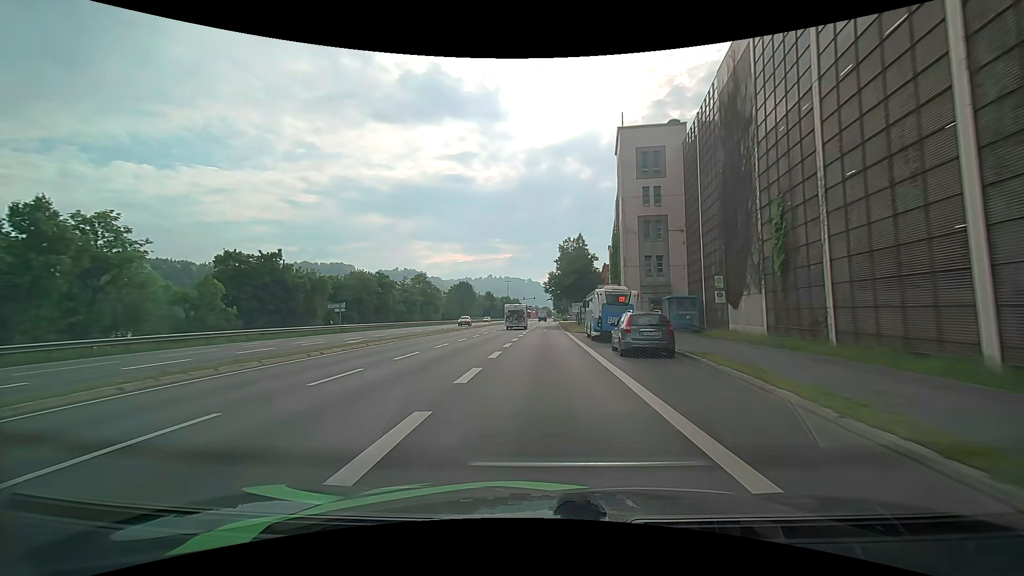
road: primary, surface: asphalt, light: Day
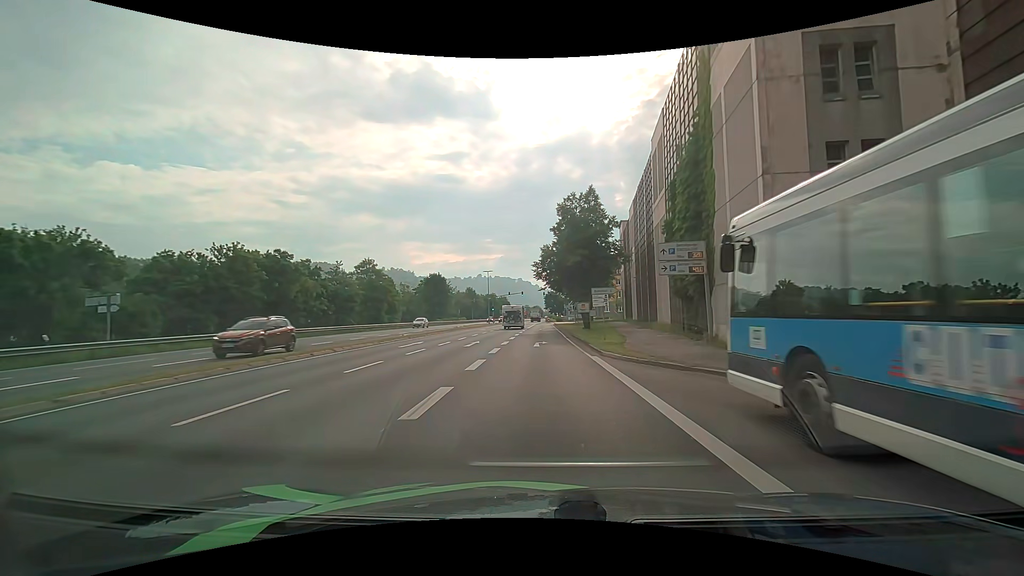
(+0.5, +27.3) m; +1°
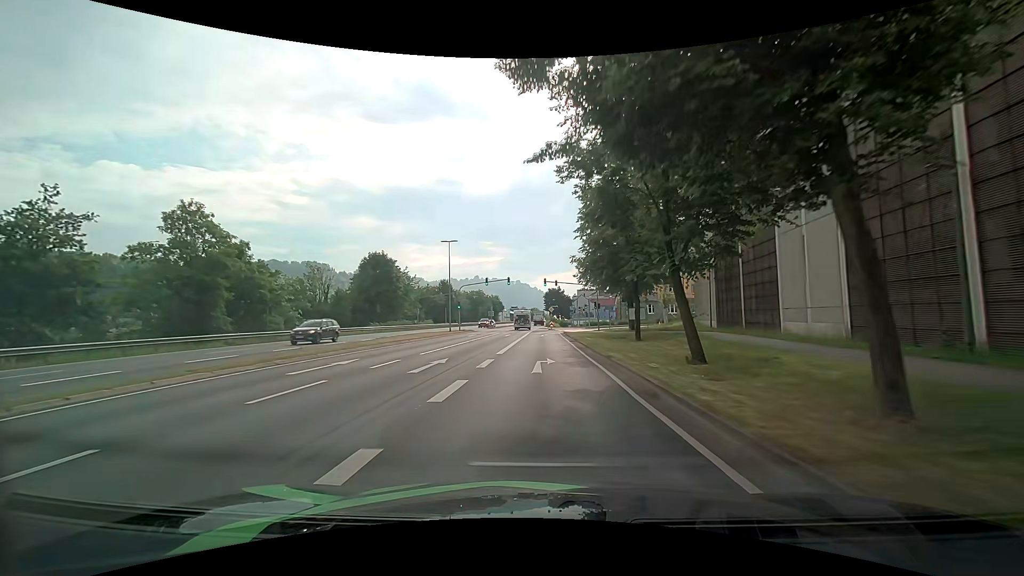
(+0.2, +40.1) m; 0°
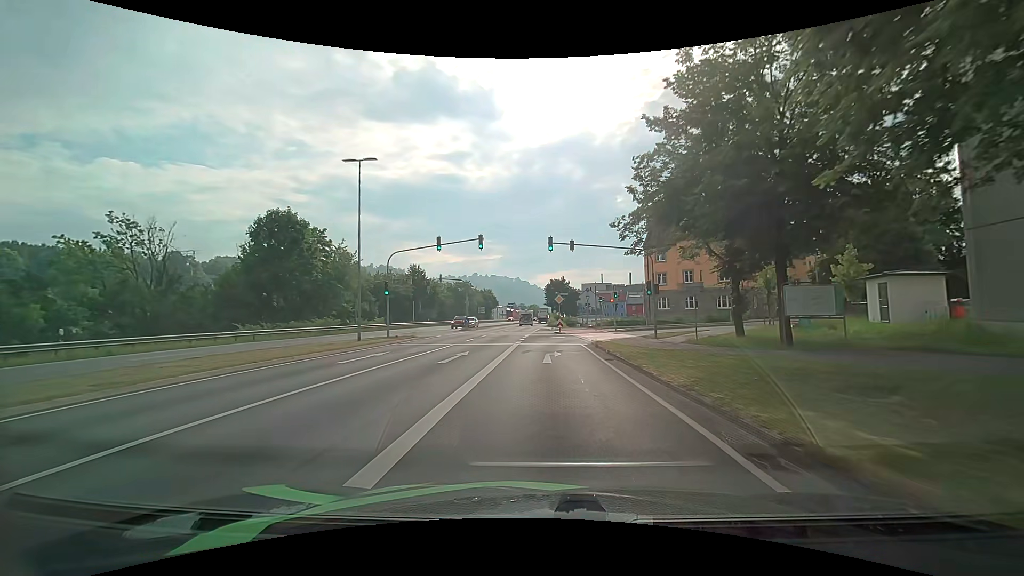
(-0.1, +27.8) m; -1°
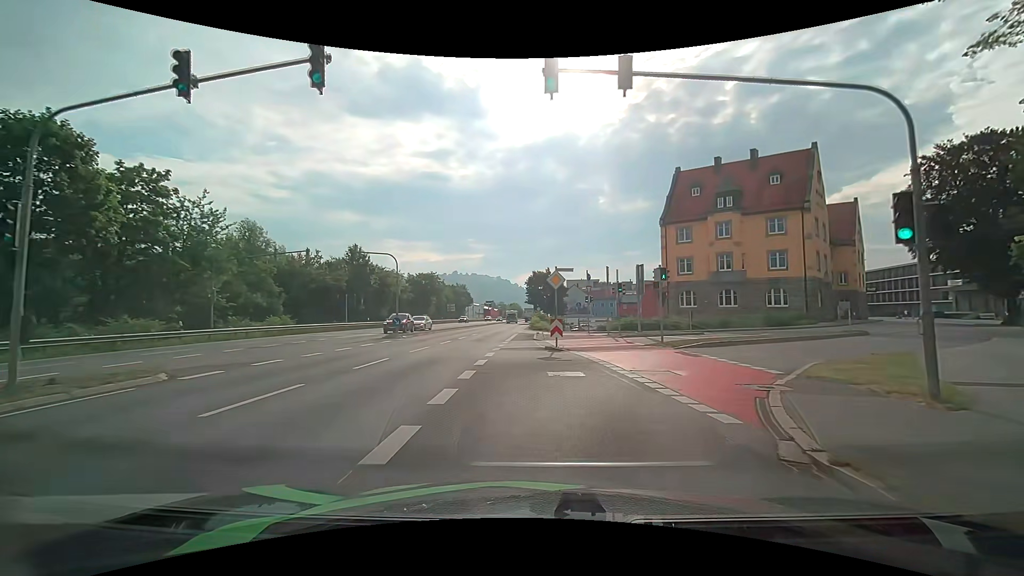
(+0.4, +21.2) m; +3°
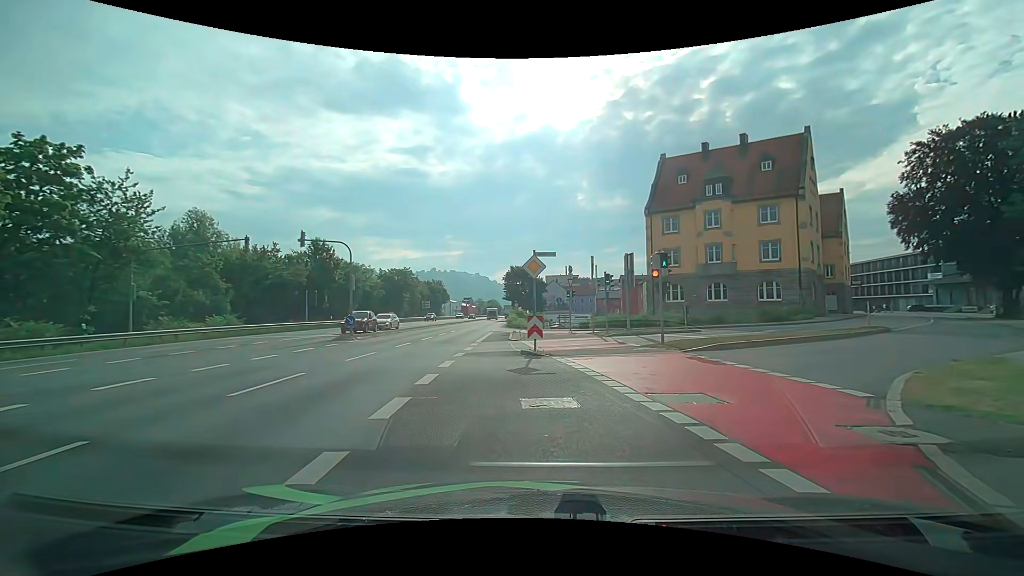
(+0.1, +4.1) m; +2°
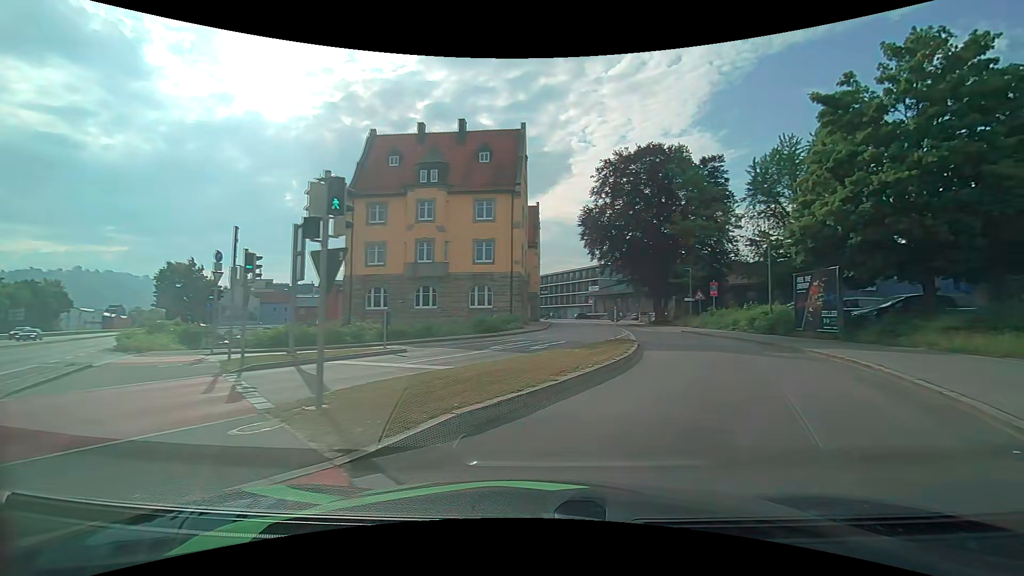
(+2.3, +11.3) m; +30°
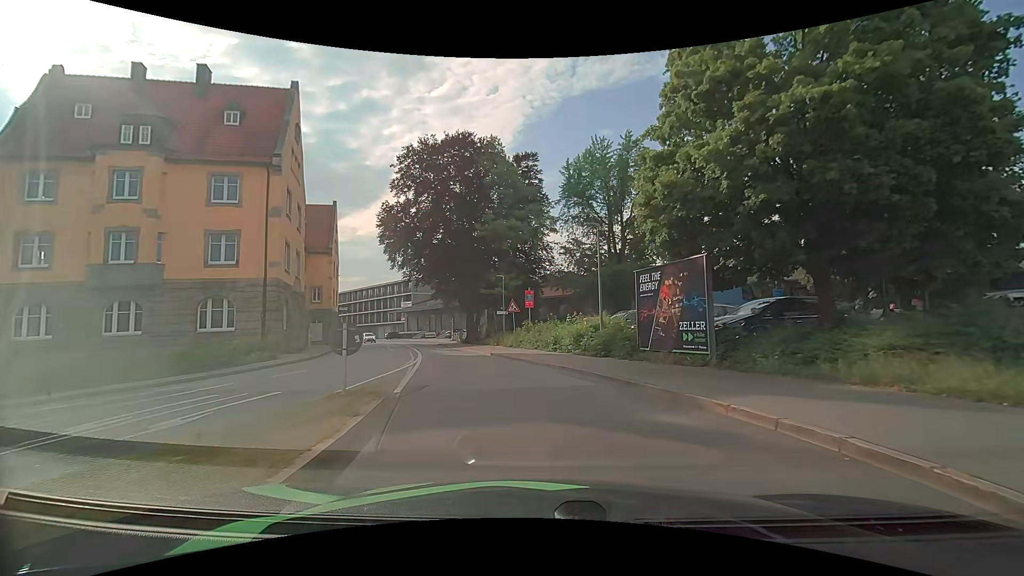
(+2.9, +9.8) m; +22°
(0, +10) (-2, +20) (-5, +30) (-7, +39) (-10, +49) (-14, +58) (-17, +67) (-21, +77) (-27, +85) (-33, +93) m
